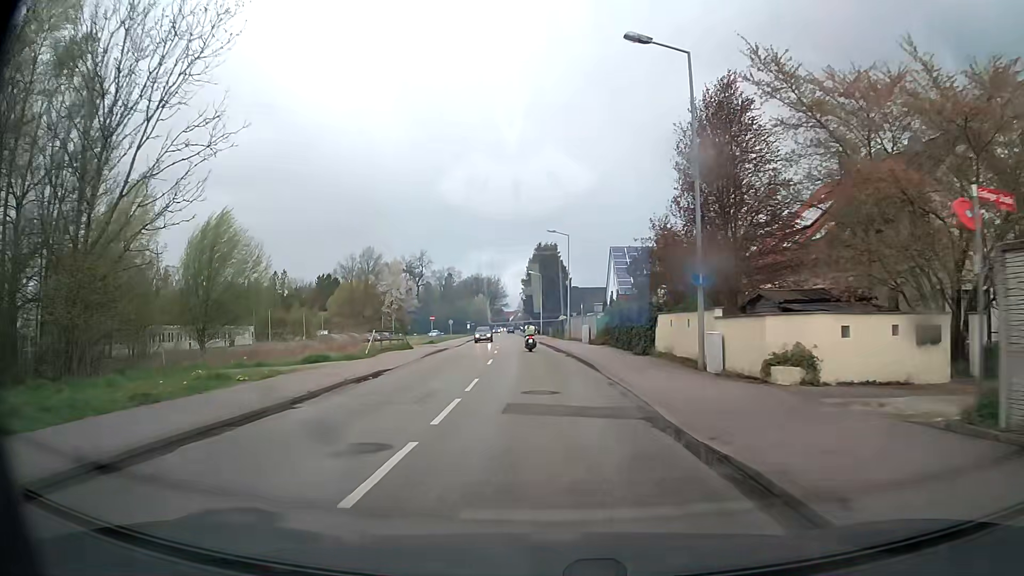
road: tertiary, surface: asphalt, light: Day
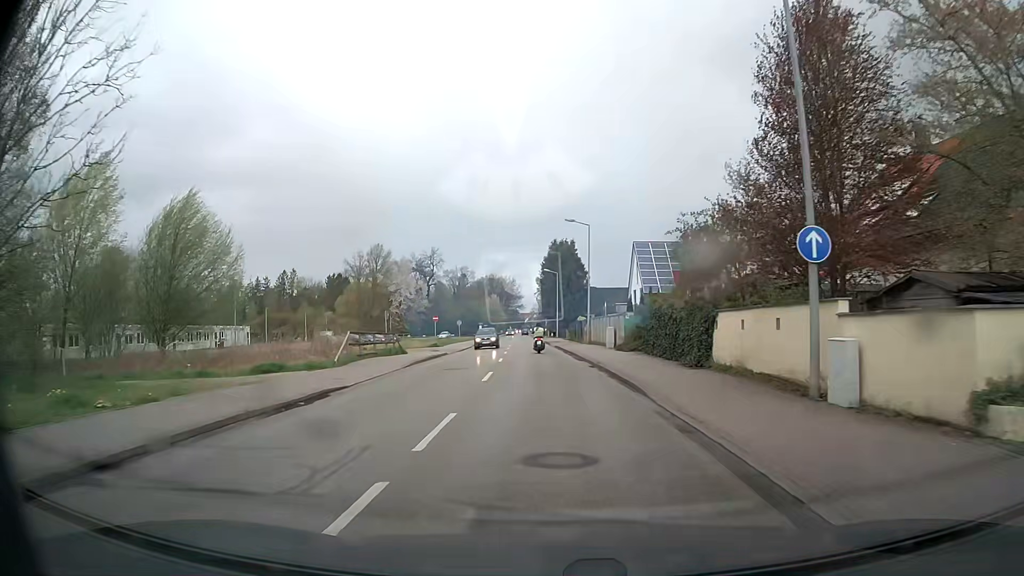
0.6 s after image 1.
(-0.1, +6.9) m; -1°
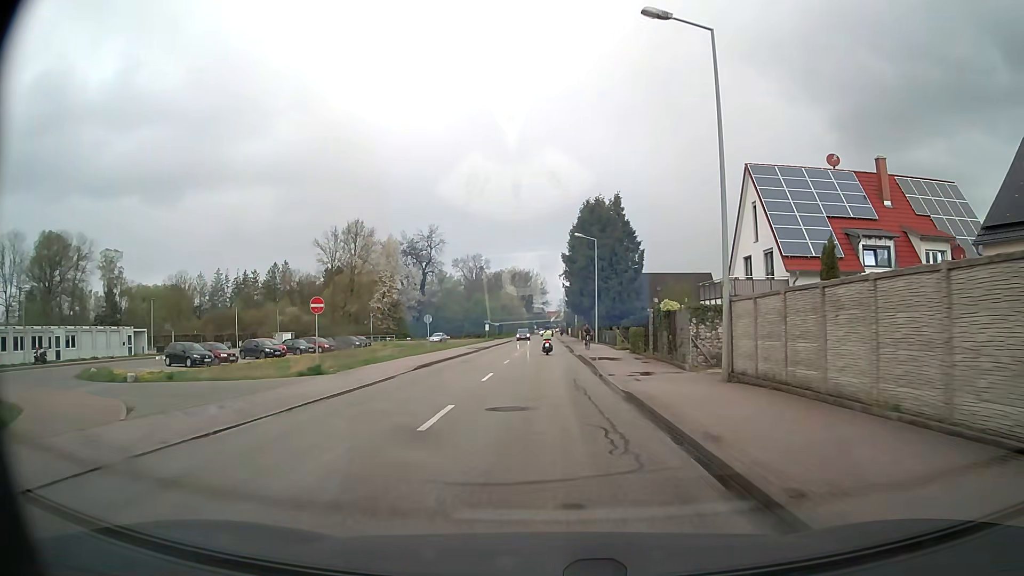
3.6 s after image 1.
(-0.6, +34.8) m; -2°
(0, +10) (0, +20) (0, +30) (-1, +40) (-1, +50) (-1, +60) (-1, +70) (-1, +80) (-1, +90) (-1, +100) m
